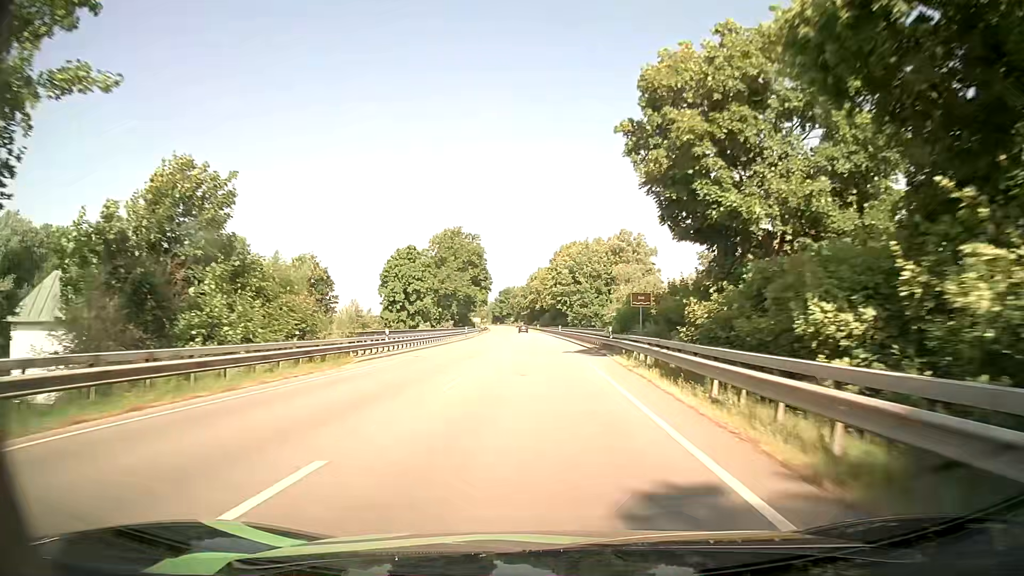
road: primary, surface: asphalt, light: Day
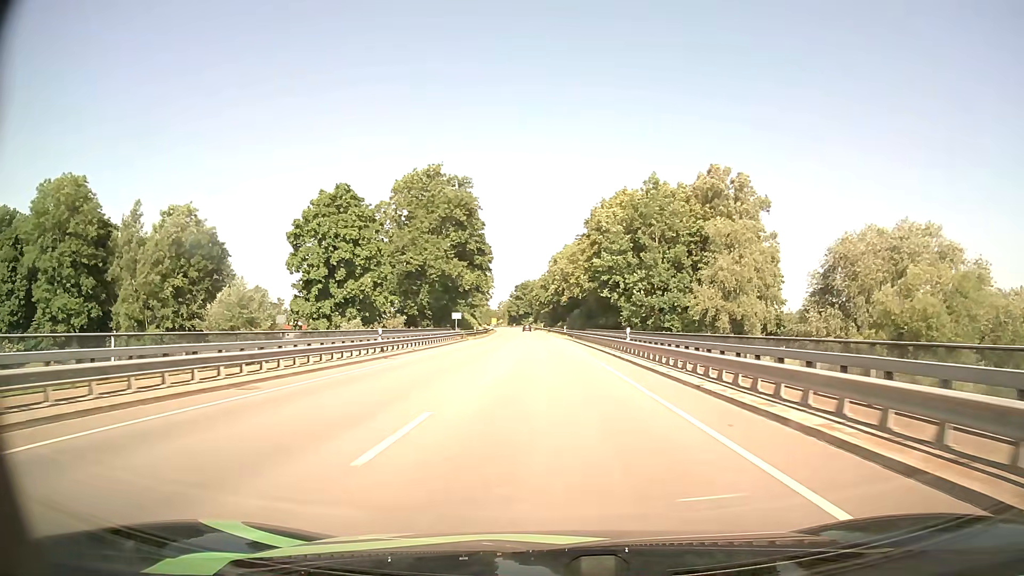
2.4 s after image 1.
(-1.1, +52.3) m; -2°
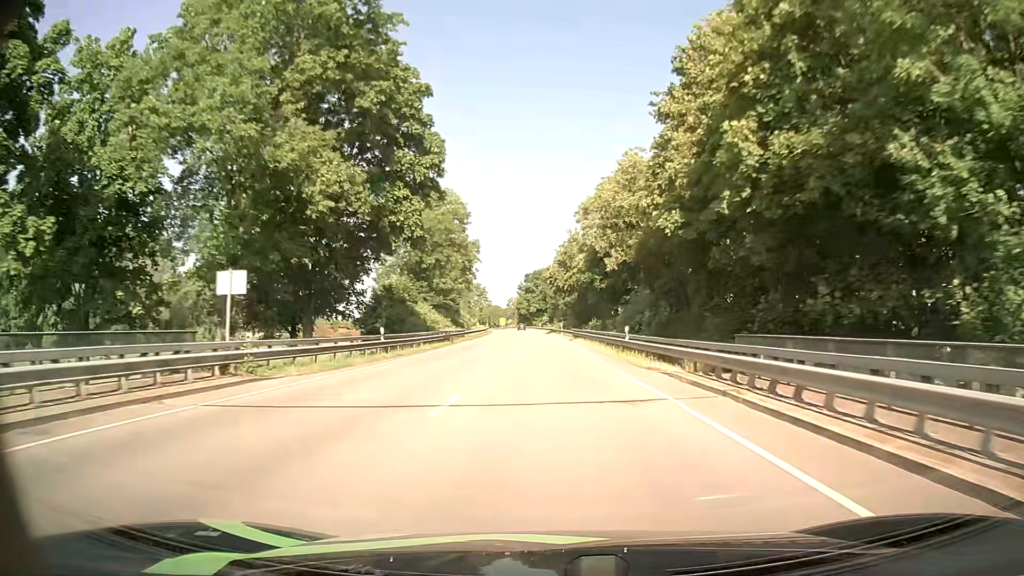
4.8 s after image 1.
(-0.6, +52.9) m; -1°
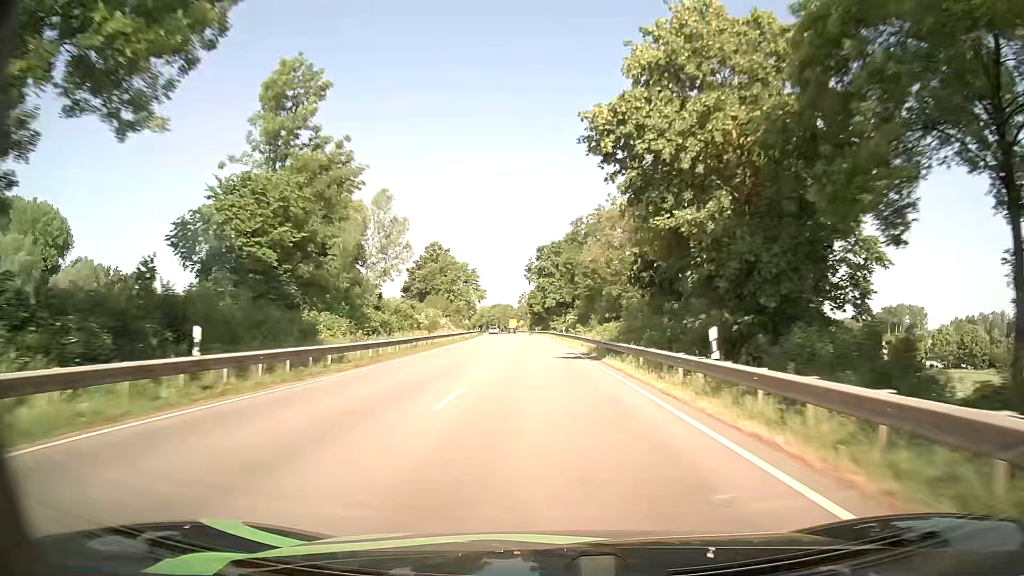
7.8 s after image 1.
(-0.8, +66.8) m; -1°
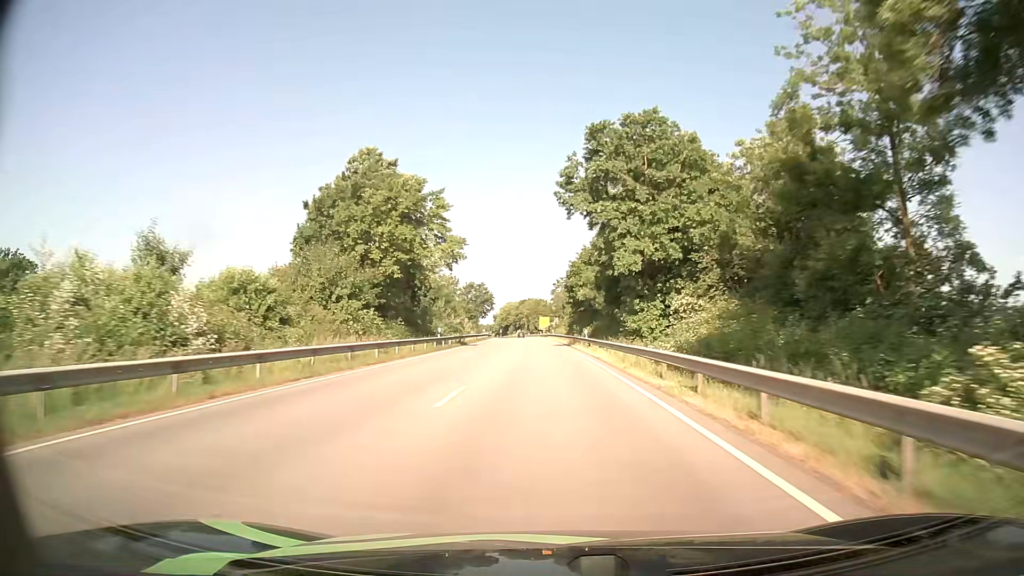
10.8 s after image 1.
(-2.2, +67.1) m; -3°
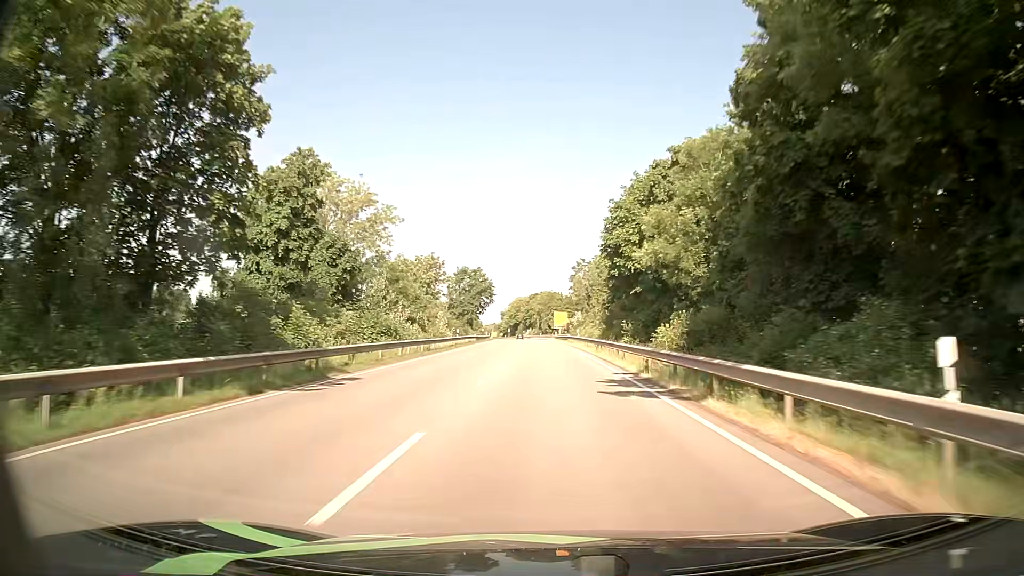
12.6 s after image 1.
(-0.7, +40.4) m; -2°
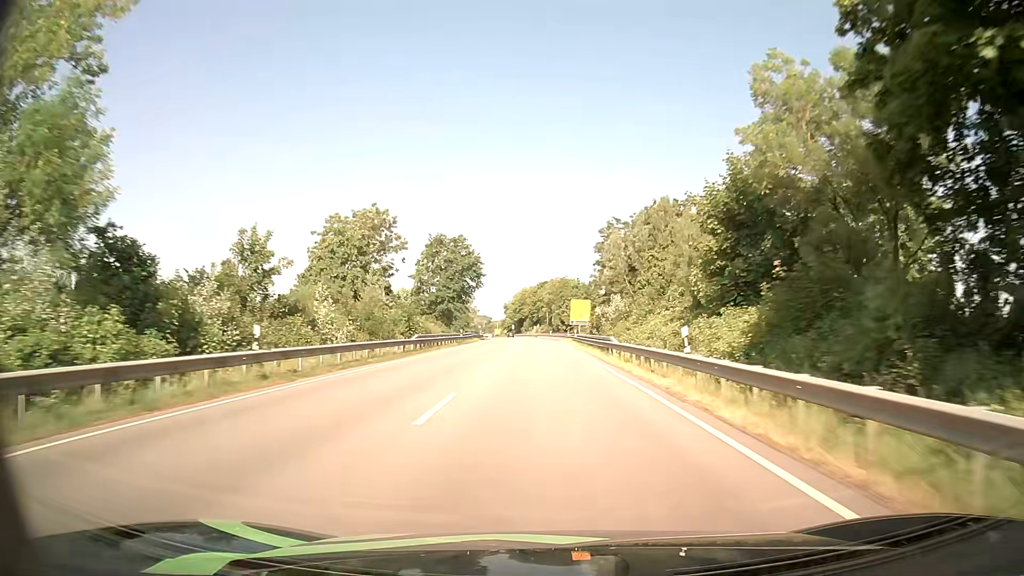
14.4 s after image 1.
(-0.2, +40.5) m; -1°
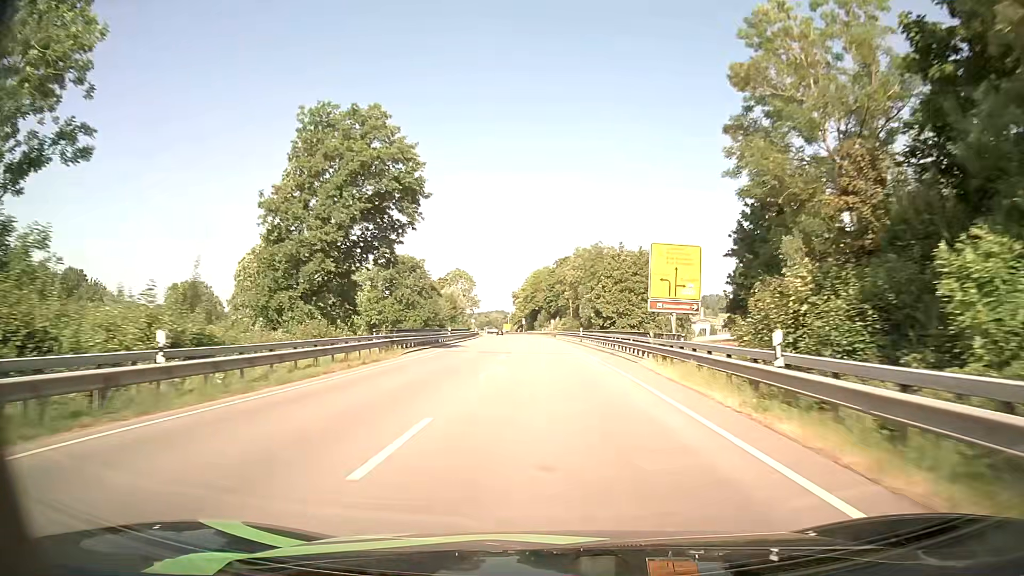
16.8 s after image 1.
(-0.7, +52.2) m; -2°
(0, +10) (0, +20) (0, +30) (0, +40) (-1, +50) (-1, +60) (-1, +70) (-2, +80) (-3, +90) (-3, +100) m
